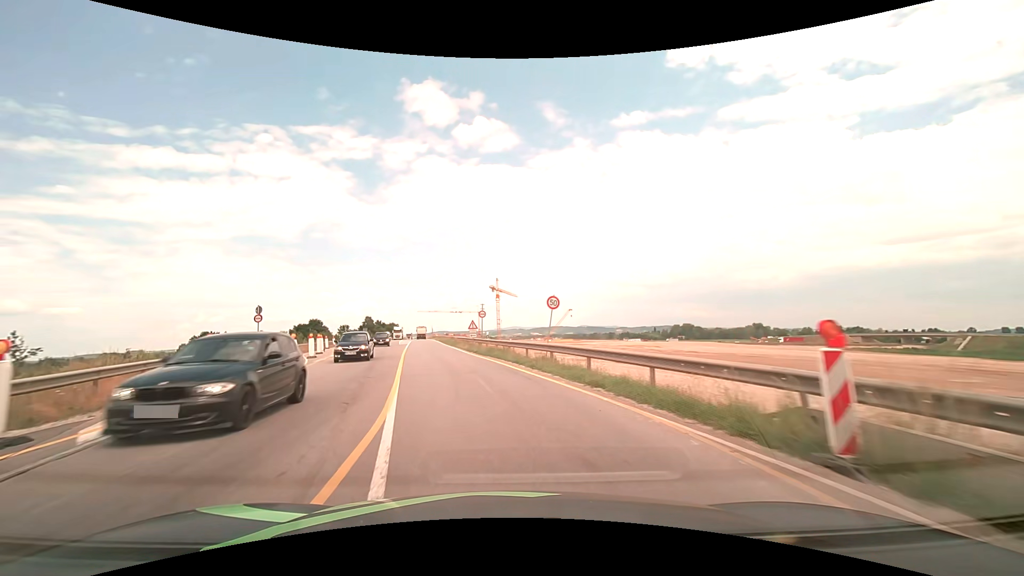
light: Day
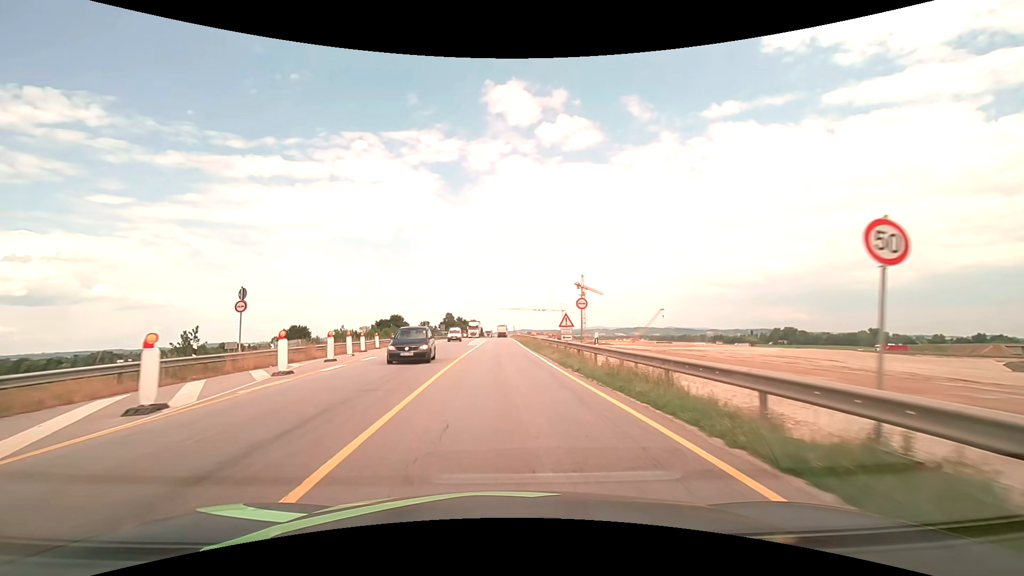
(-1.4, +15.1) m; -10°
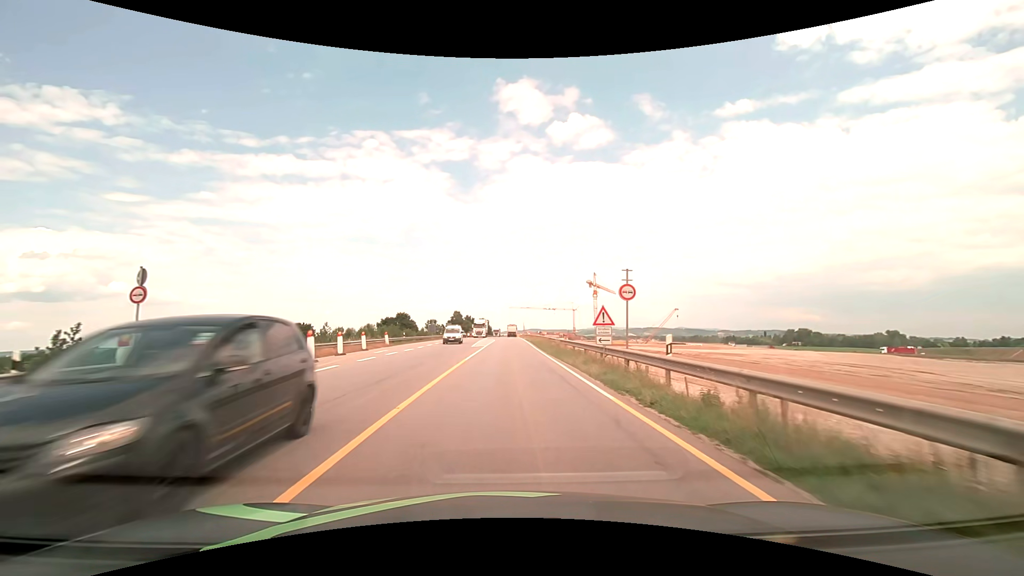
(-0.1, +7.6) m; -1°
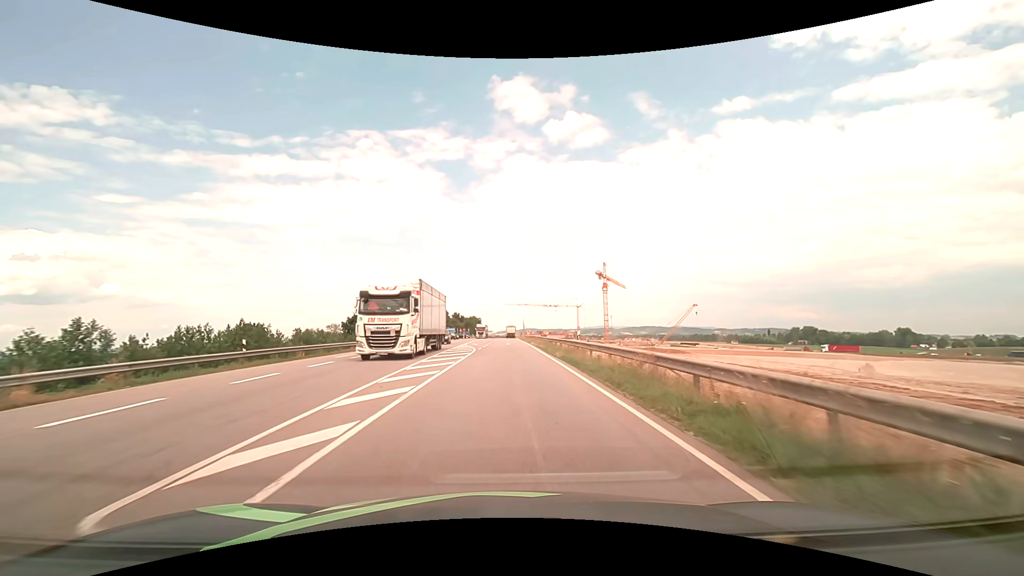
(0.0, +38.4) m; 0°
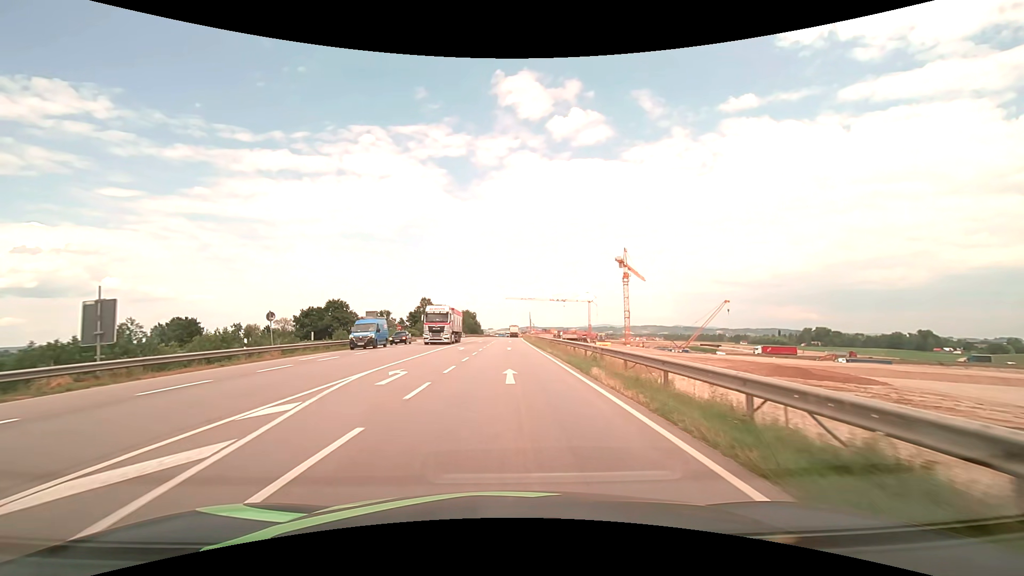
(0.0, +38.2) m; 0°
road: motorway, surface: asphalt
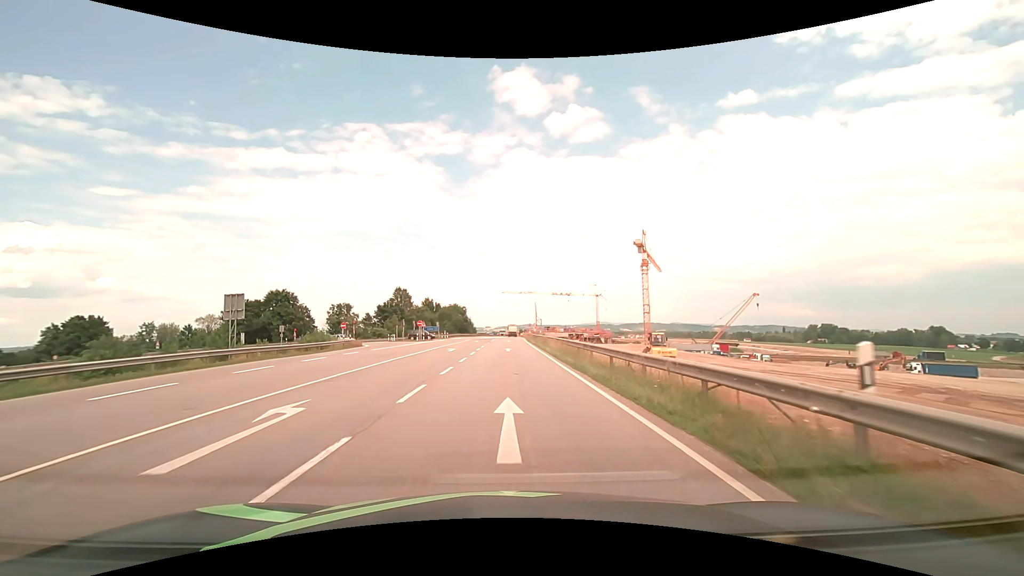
(+0.1, +30.7) m; +1°
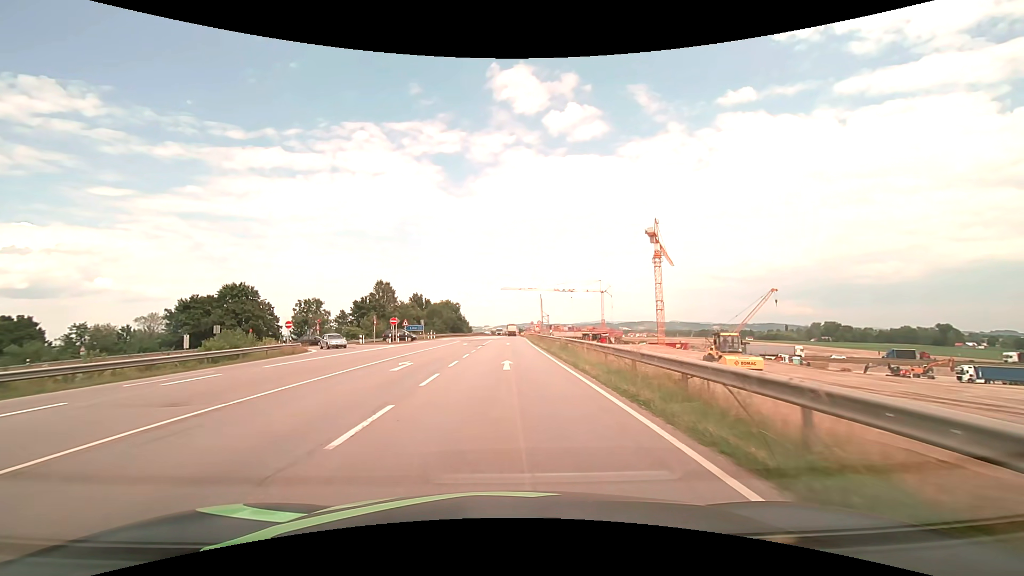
(-0.1, +15.4) m; 0°
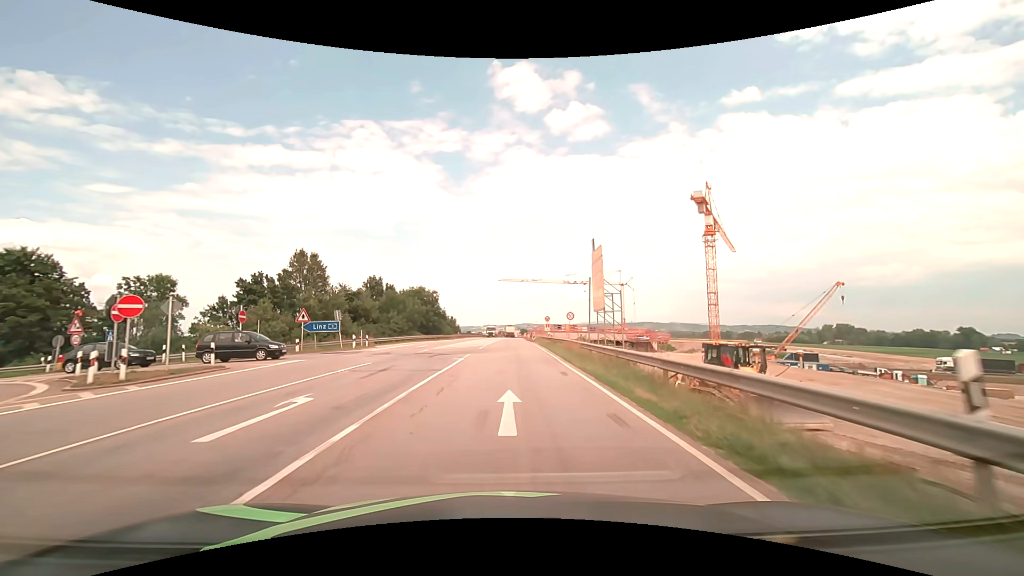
(+0.1, +38.2) m; 0°
(0, +10) (0, +20) (0, +30) (0, +40) (0, +50) (0, +60) (0, +70) (0, +80) (0, +90) (0, +100) m
